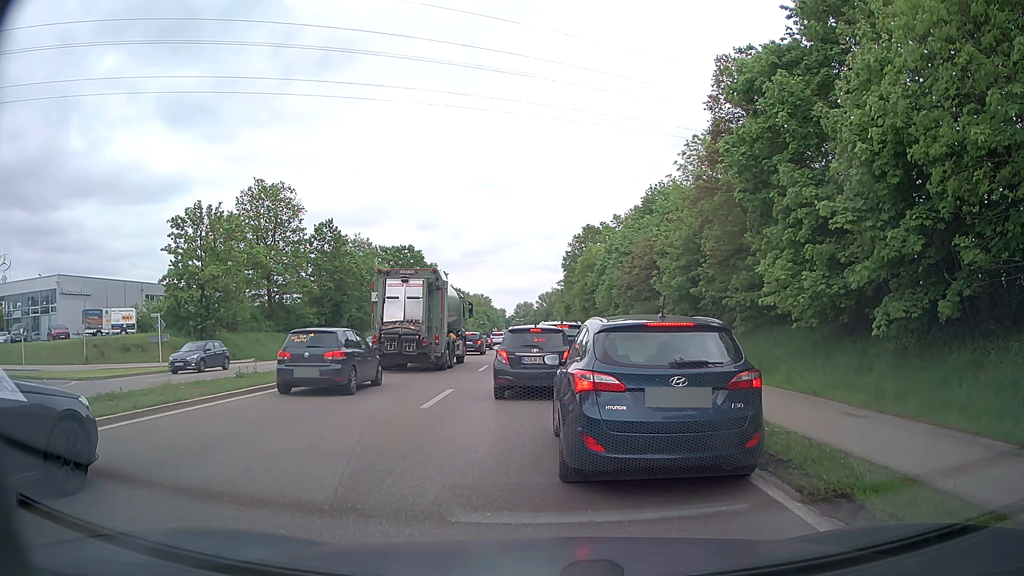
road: primary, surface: asphalt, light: Day
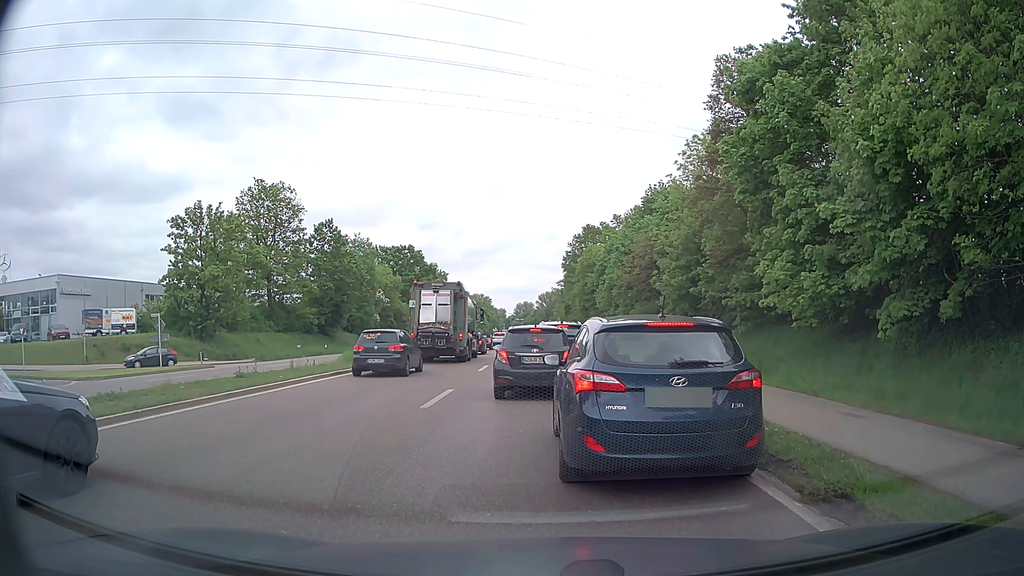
(0.0, 0.0) m; 0°
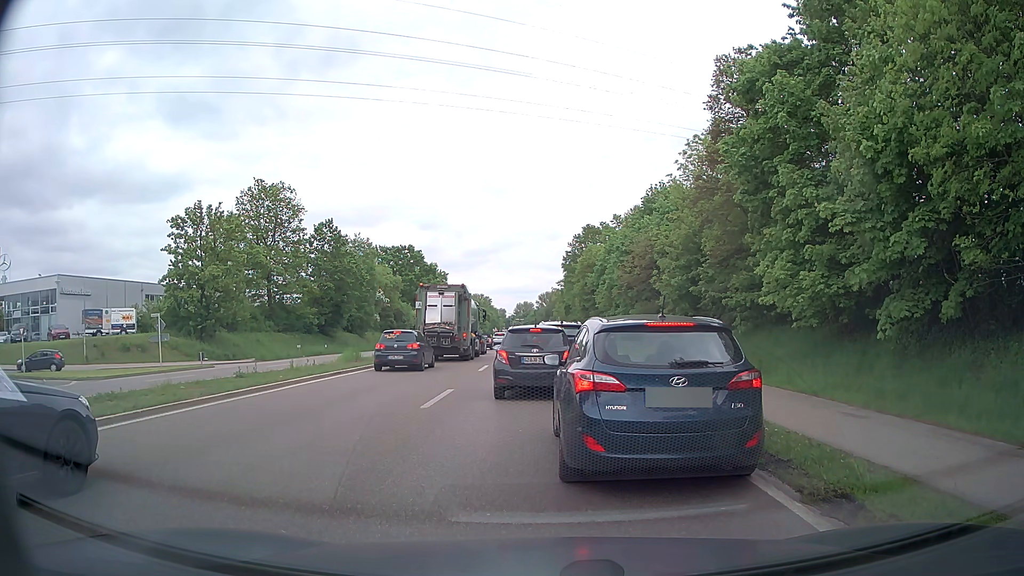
(0.0, 0.0) m; 0°
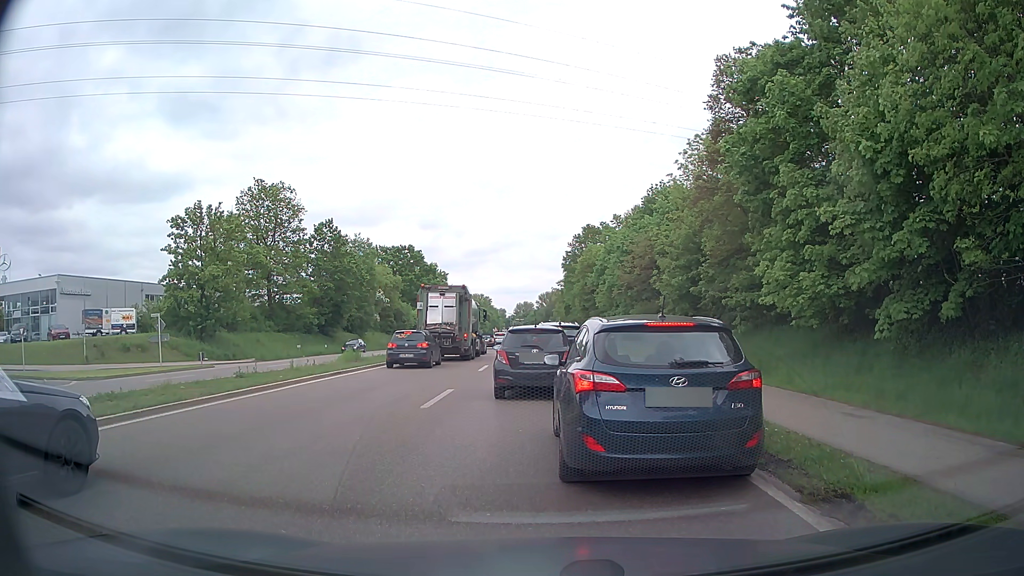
(0.0, 0.0) m; 0°
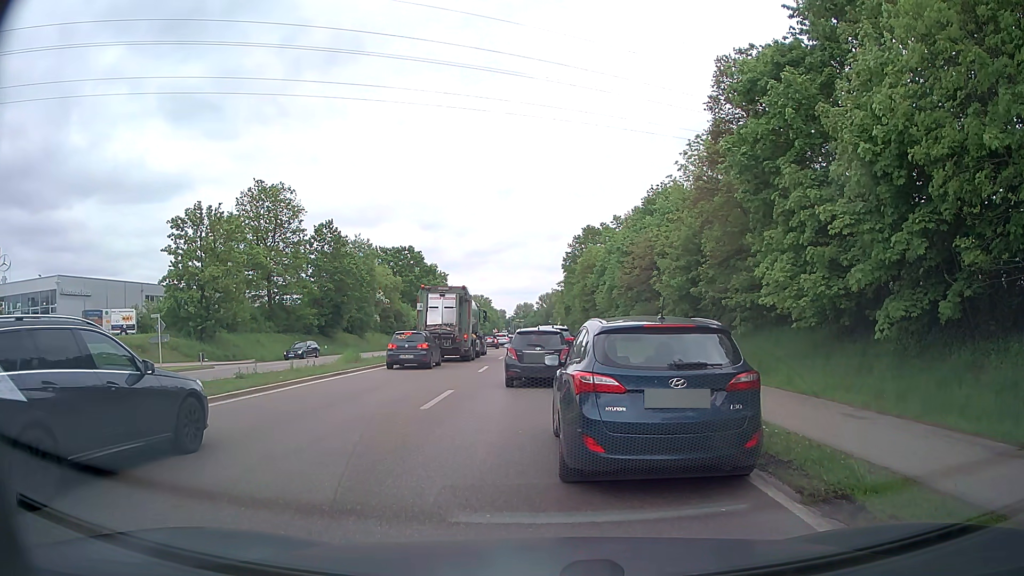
(0.0, 0.0) m; 0°
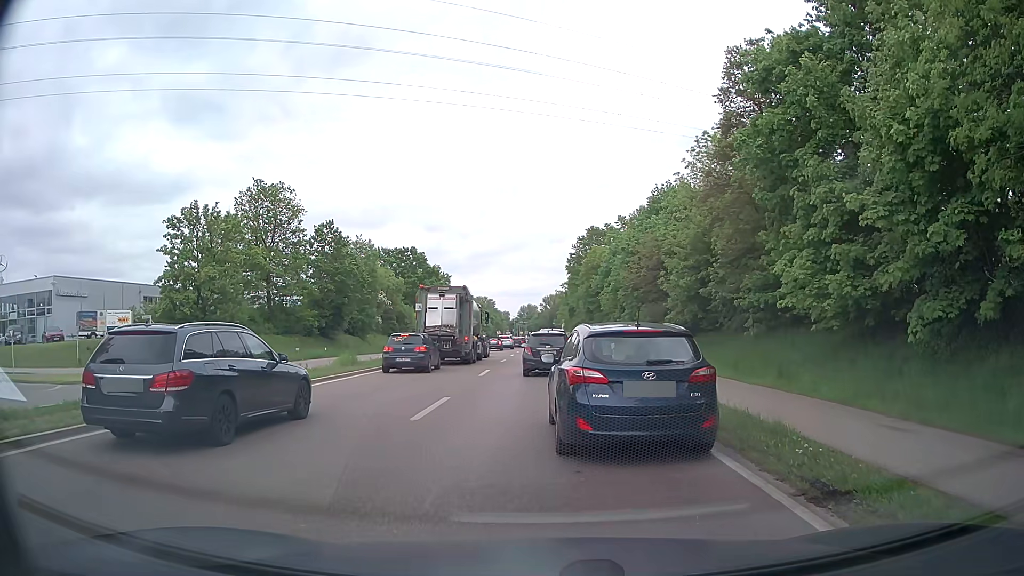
(0.0, +1.5) m; +1°
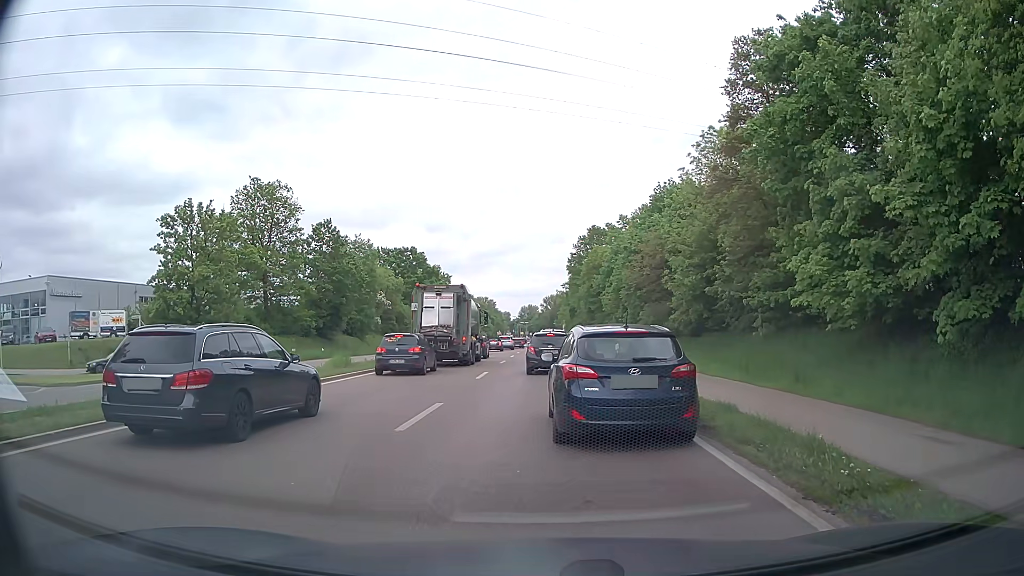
(0.0, +1.3) m; -1°
